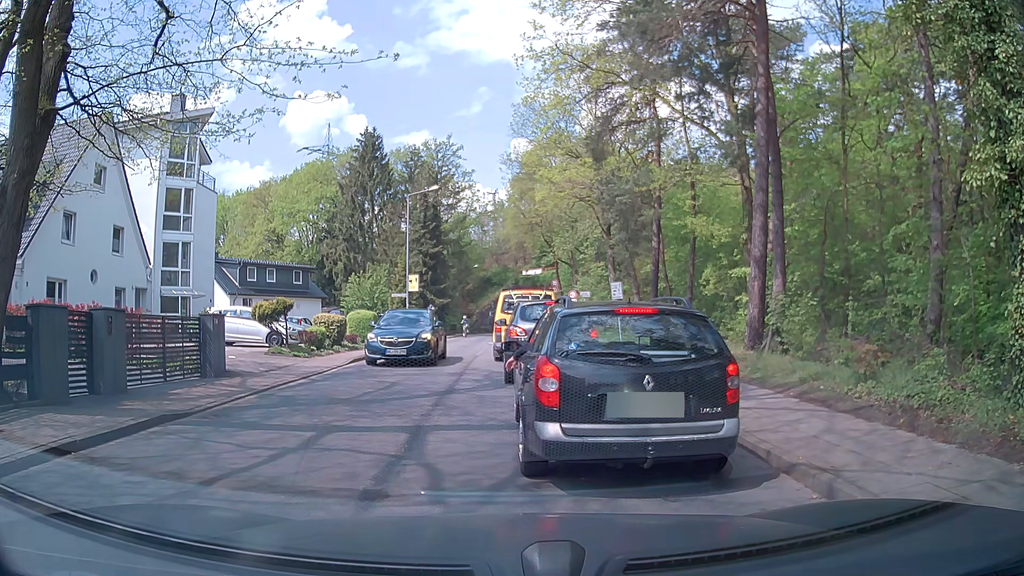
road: tertiary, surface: asphalt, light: Day
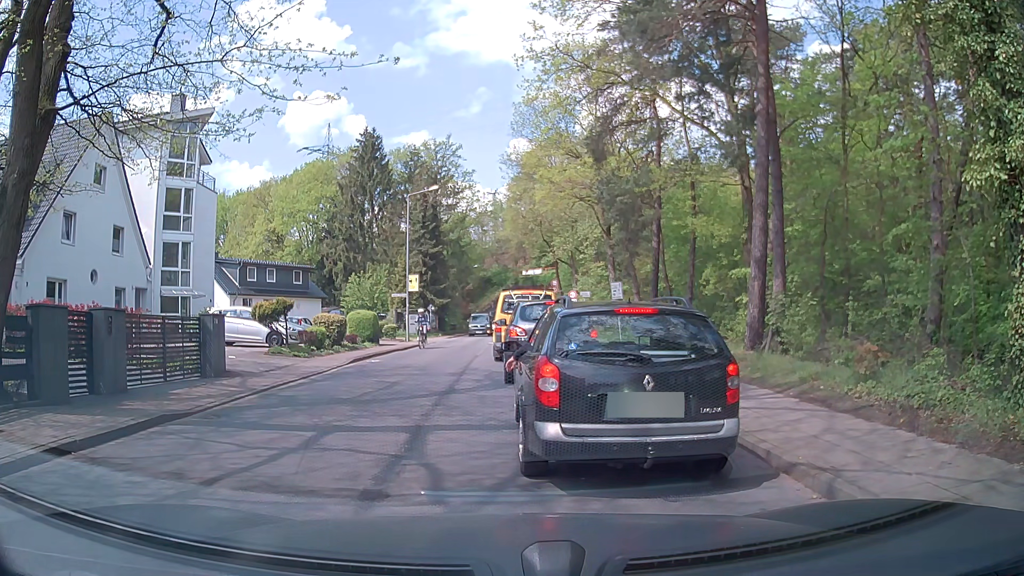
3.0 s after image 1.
(0.0, 0.0) m; 0°
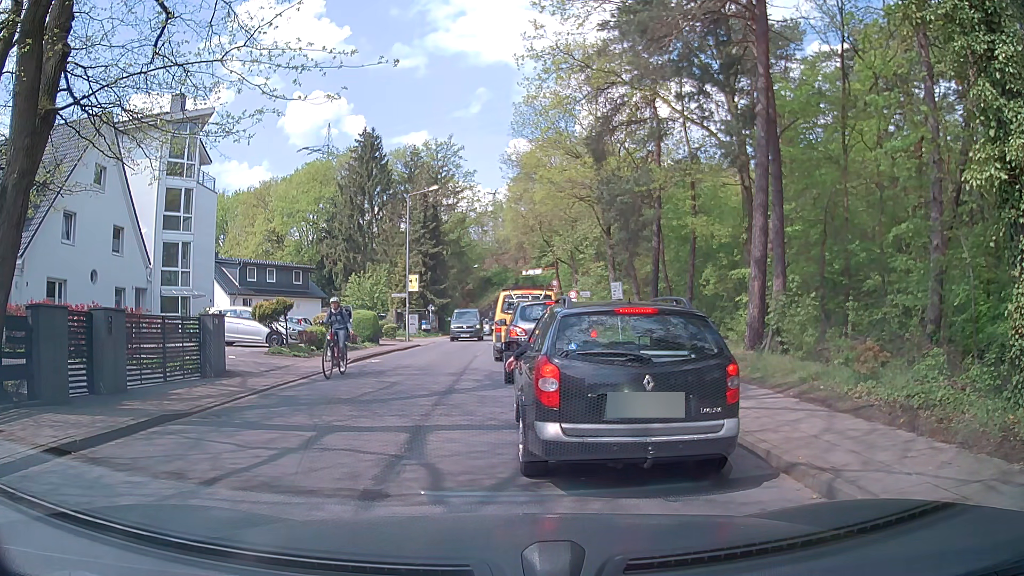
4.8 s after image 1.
(0.0, 0.0) m; 0°
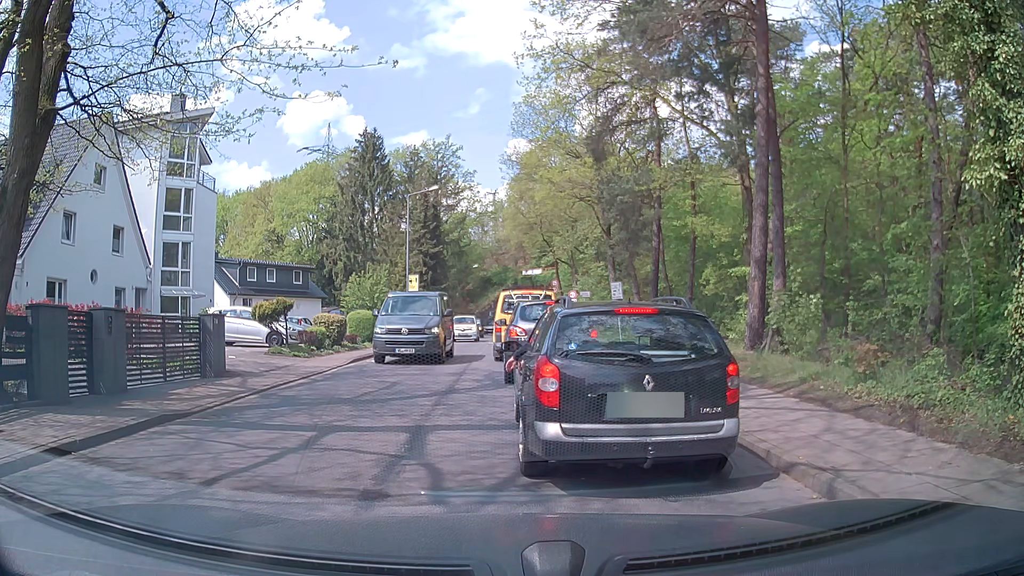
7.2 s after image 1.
(0.0, 0.0) m; 0°
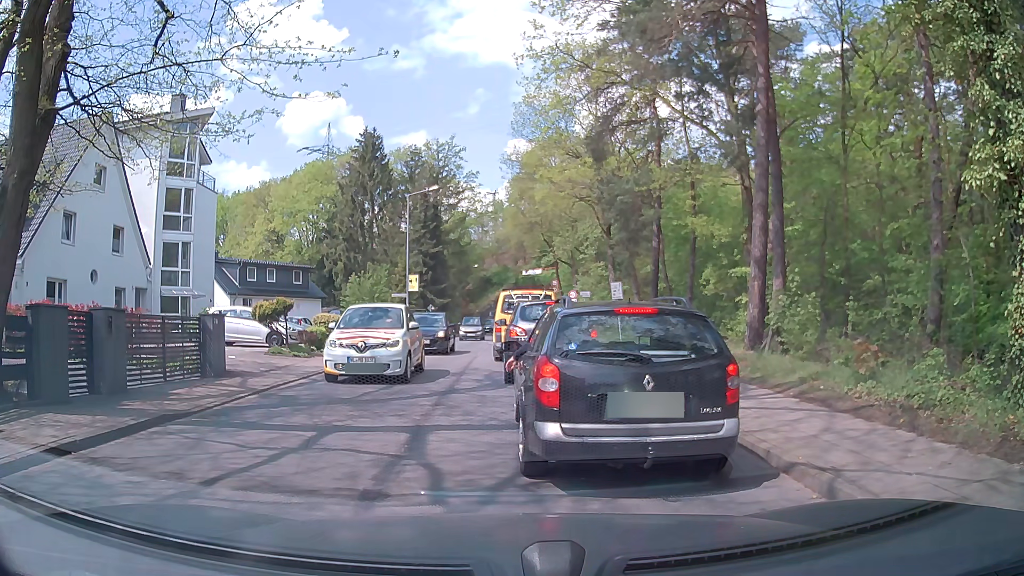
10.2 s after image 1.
(0.0, 0.0) m; 0°
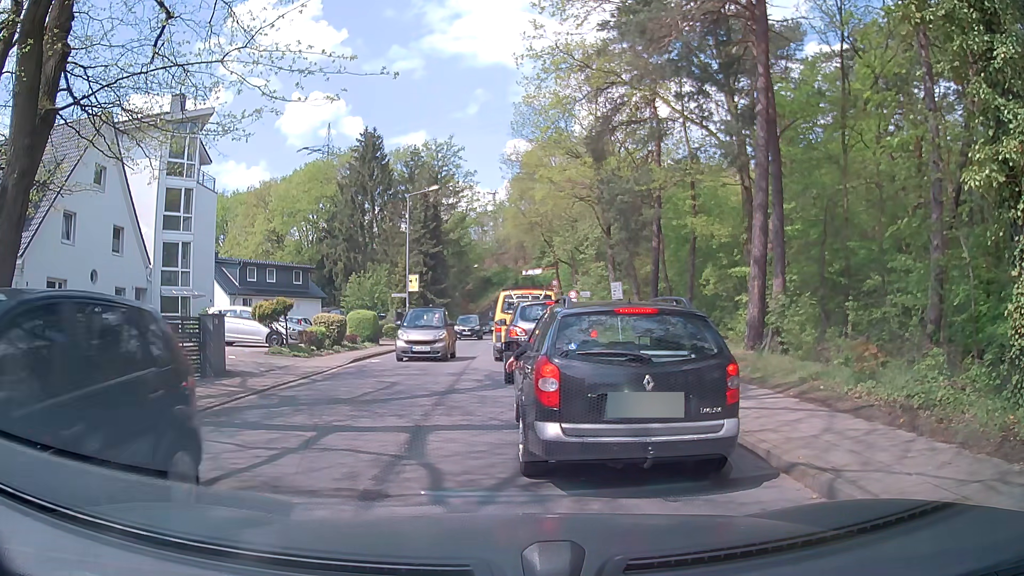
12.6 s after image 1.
(0.0, 0.0) m; 0°
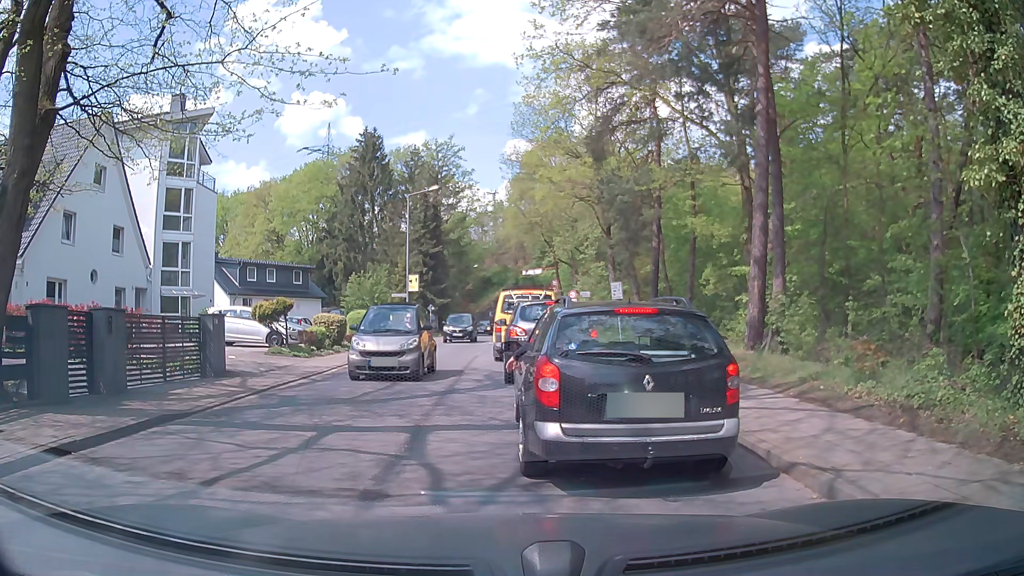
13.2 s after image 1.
(0.0, 0.0) m; 0°
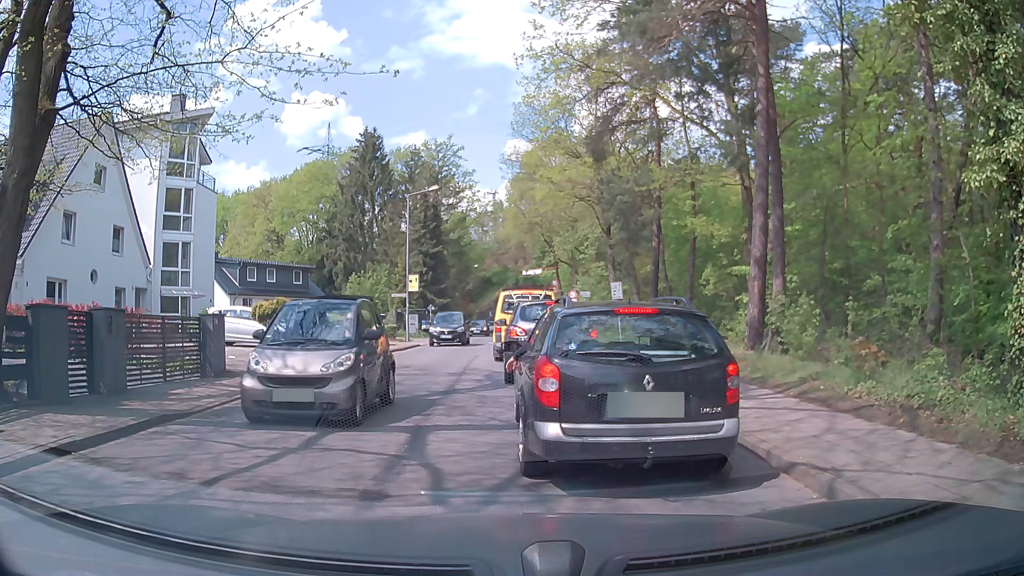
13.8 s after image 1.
(0.0, 0.0) m; 0°
